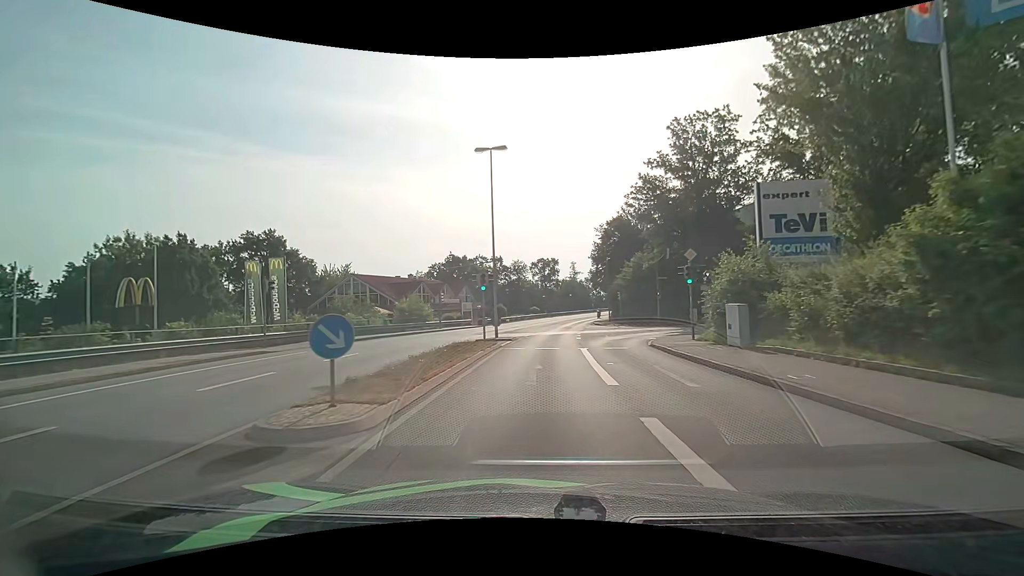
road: tertiary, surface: asphalt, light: Day
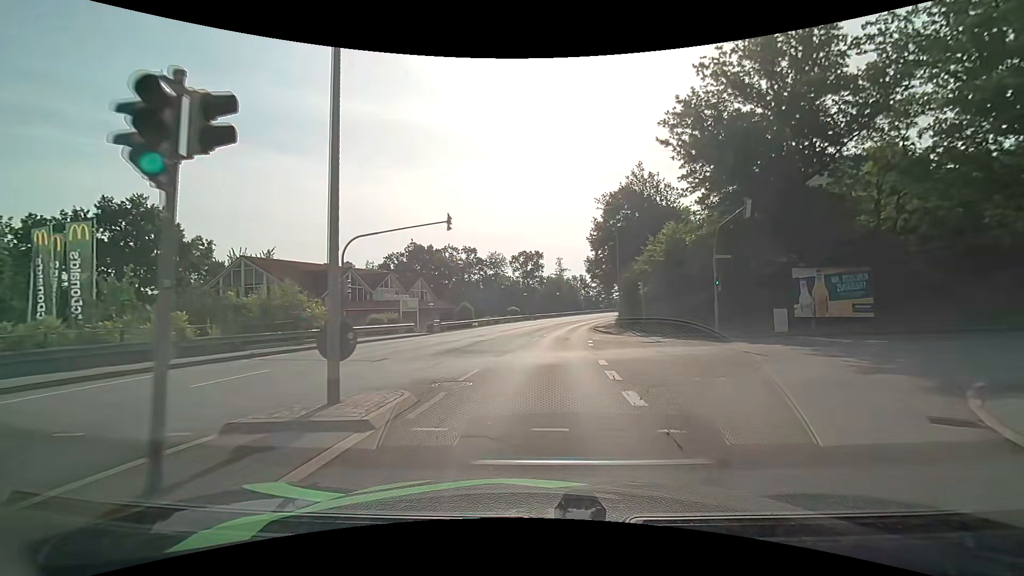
(+0.3, +19.5) m; +2°
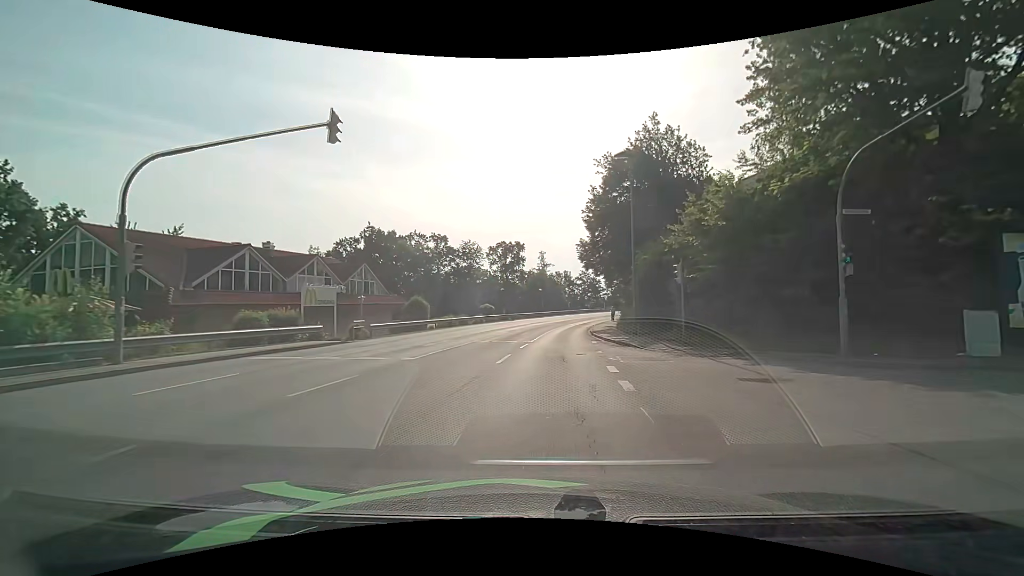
(+0.2, +13.2) m; +2°
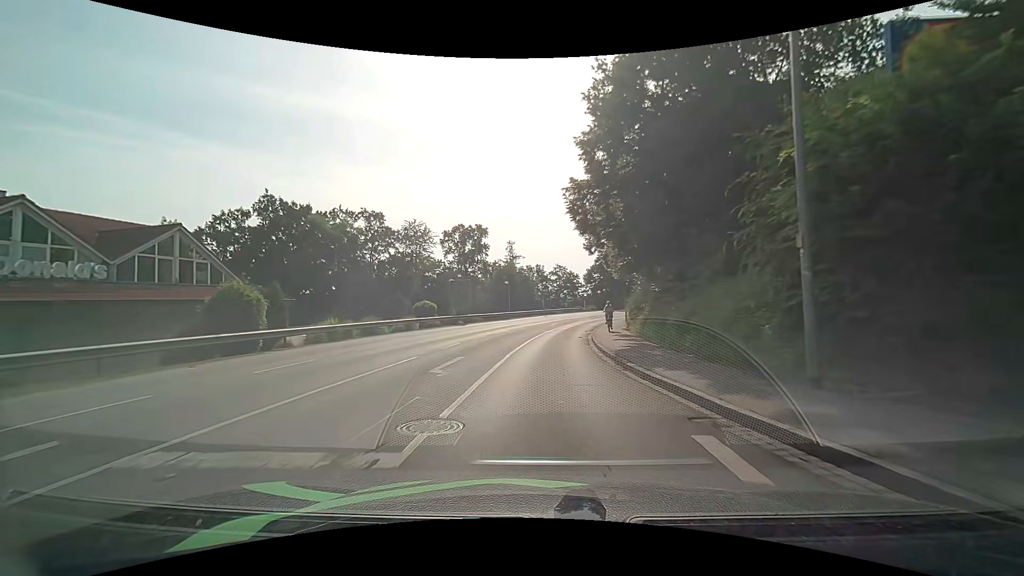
(+0.5, +20.0) m; +4°
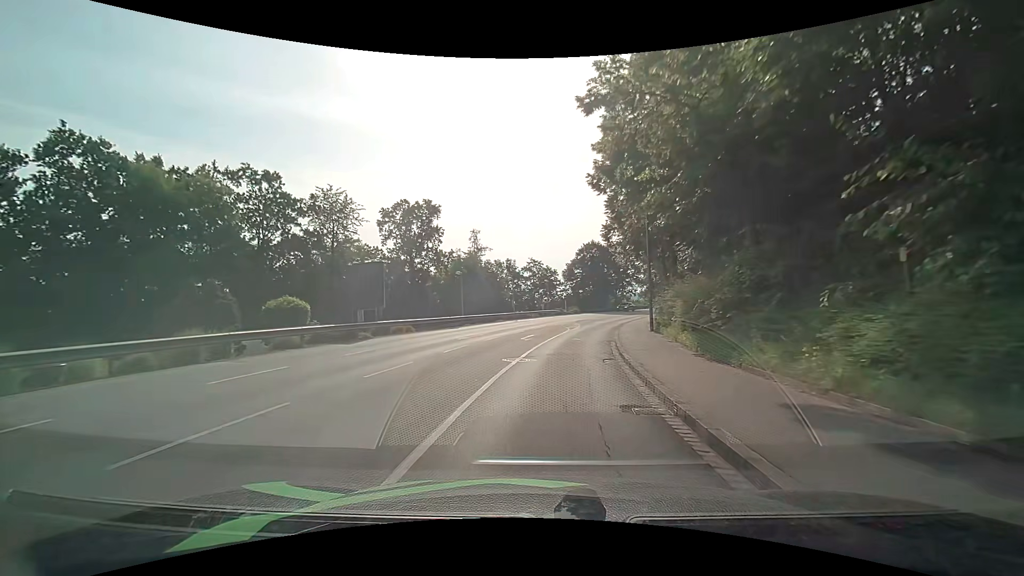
(+0.4, +19.4) m; +3°
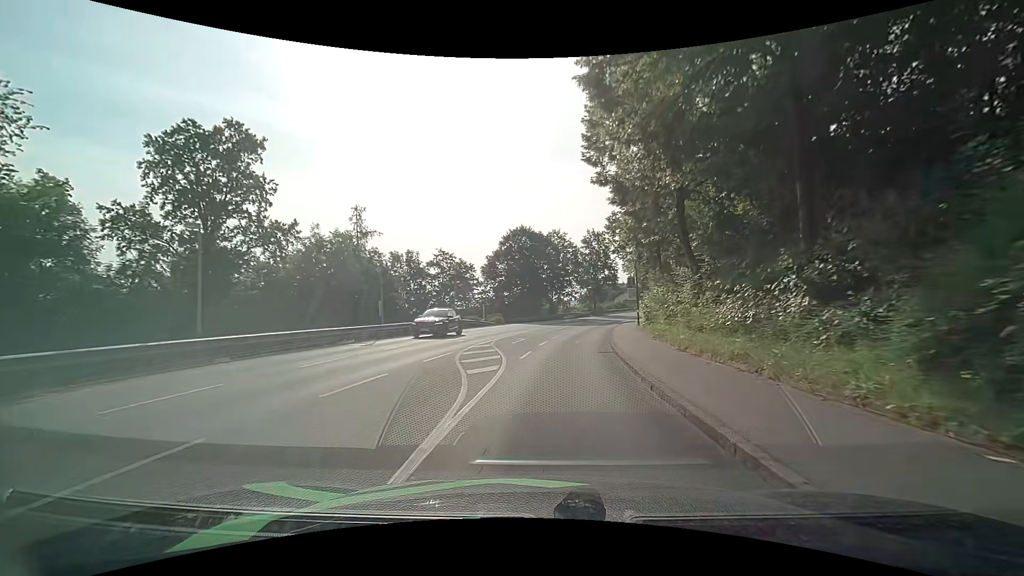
(+1.6, +25.1) m; +8°
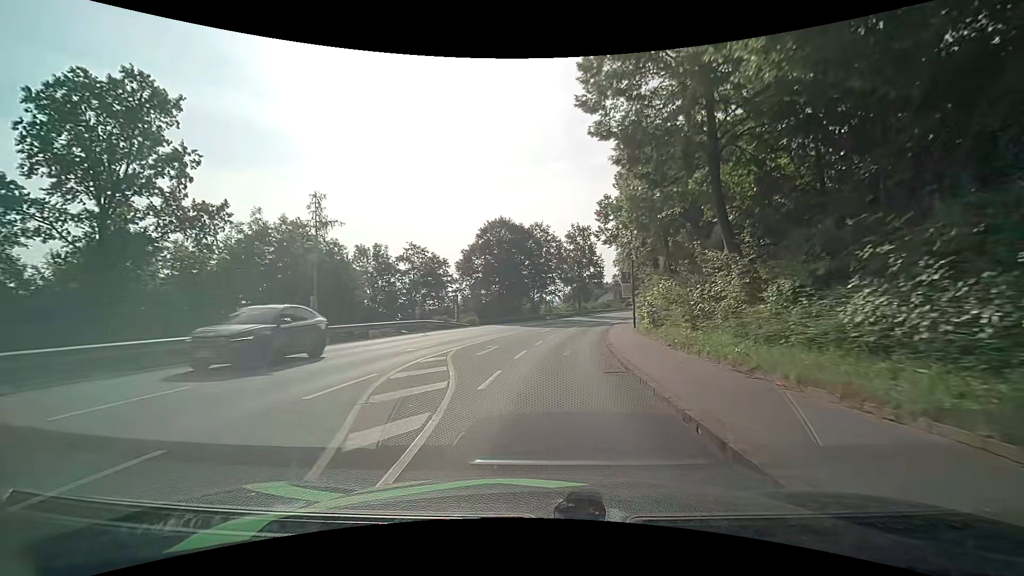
(+0.1, +6.3) m; +2°
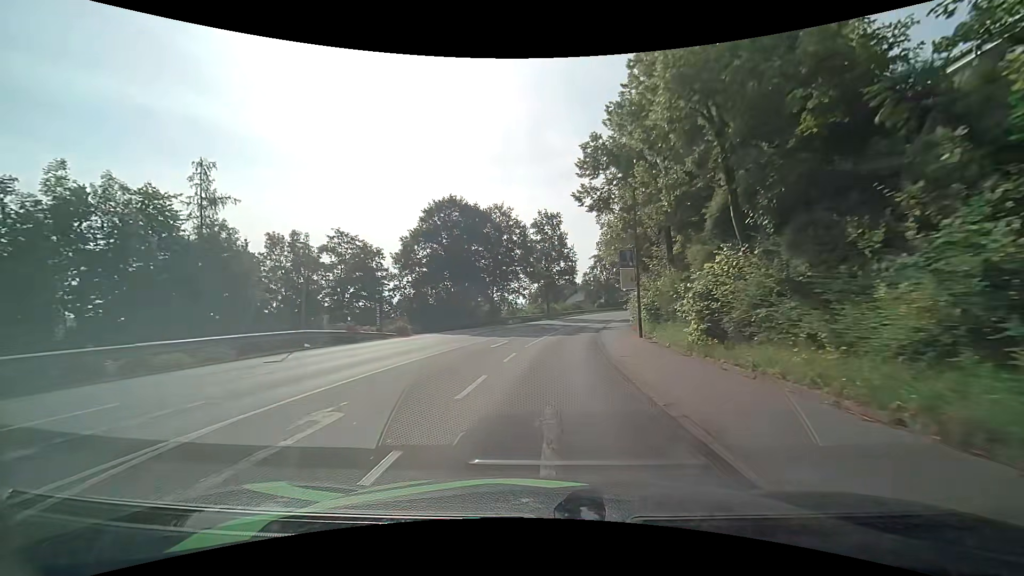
(+0.5, +12.9) m; +4°
